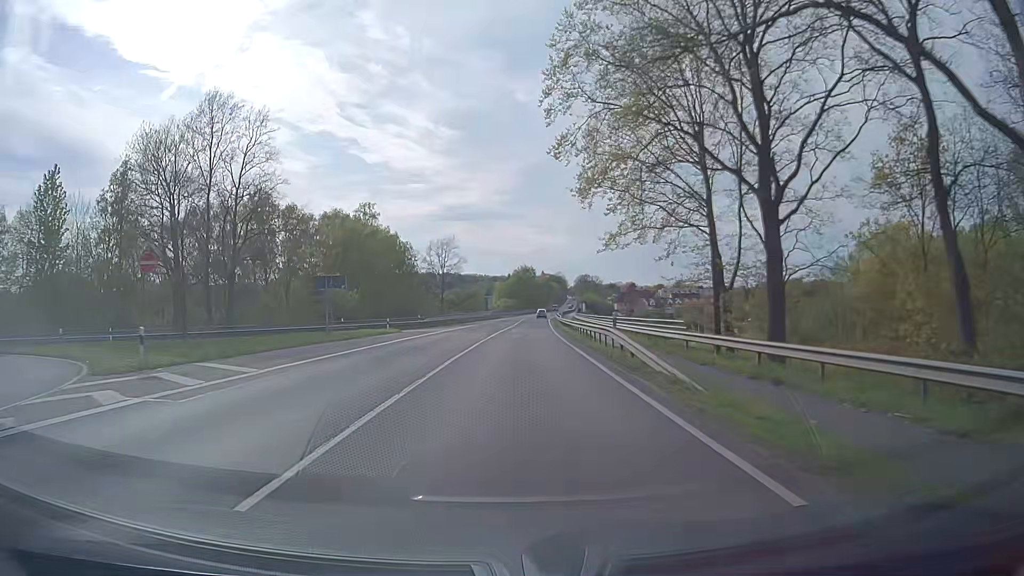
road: primary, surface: asphalt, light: Day
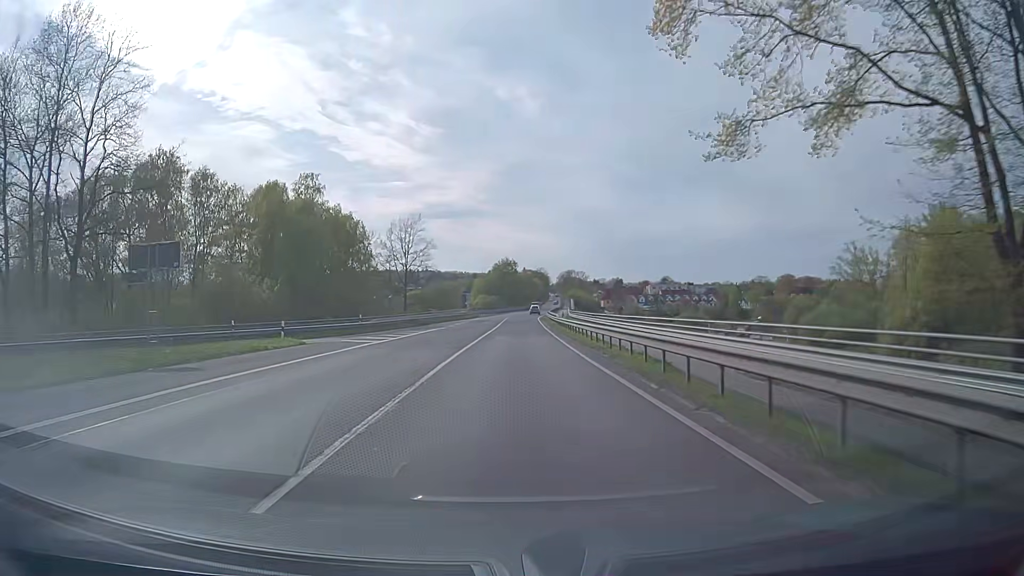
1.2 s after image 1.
(+0.3, +20.9) m; +2°
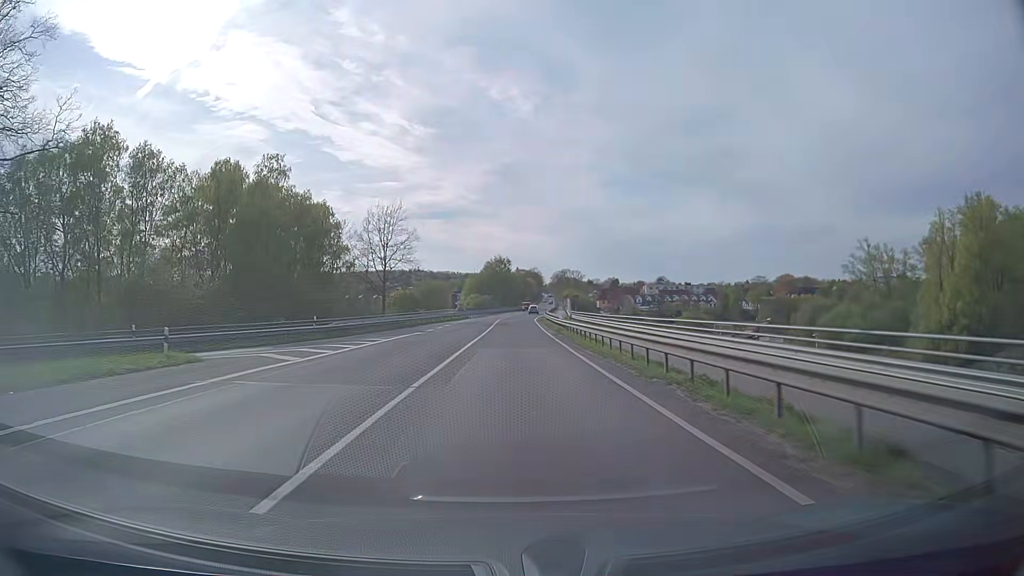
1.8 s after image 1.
(0.0, +10.5) m; 0°
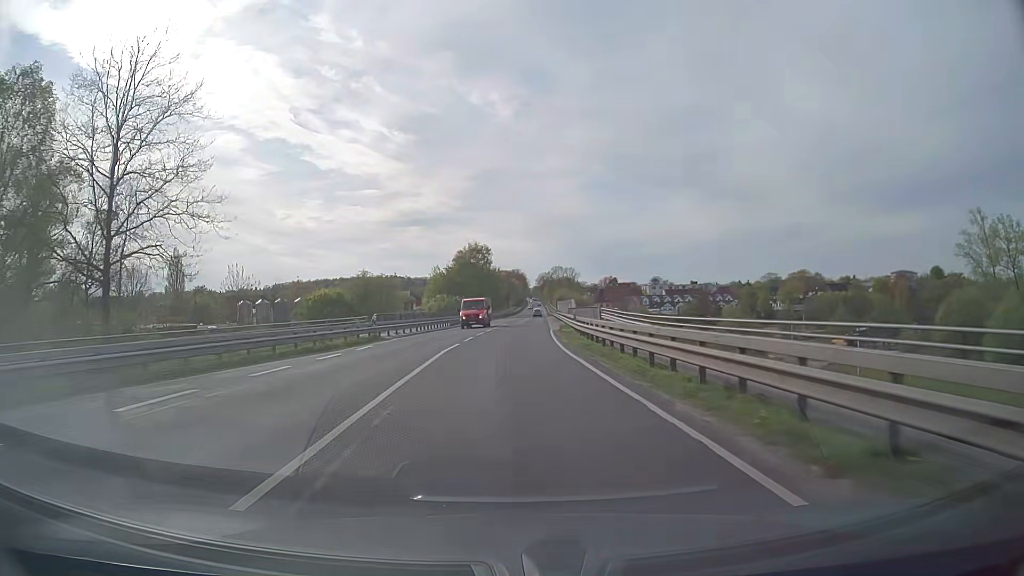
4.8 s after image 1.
(+0.8, +52.8) m; +2°
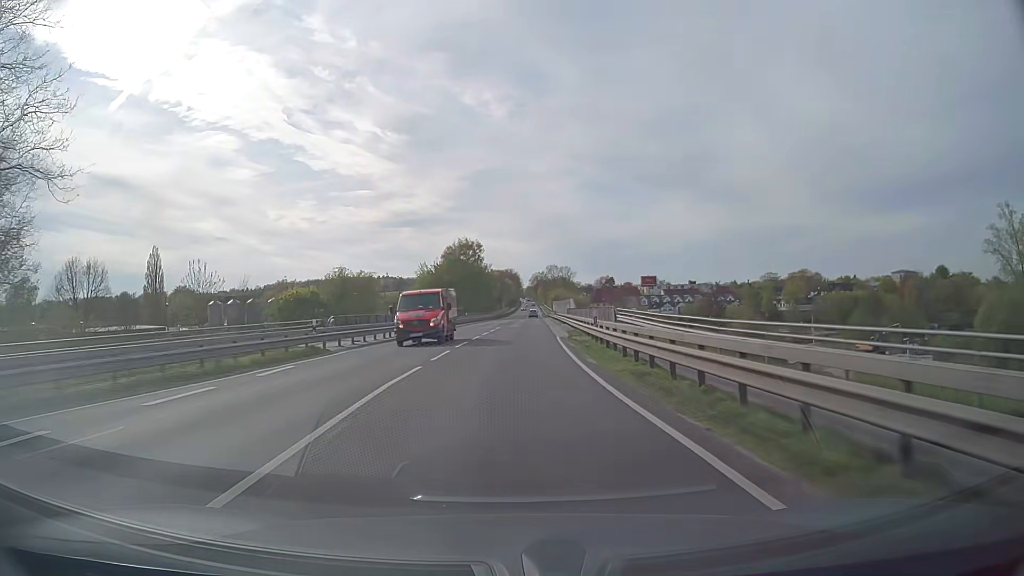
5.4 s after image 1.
(0.0, +10.4) m; 0°
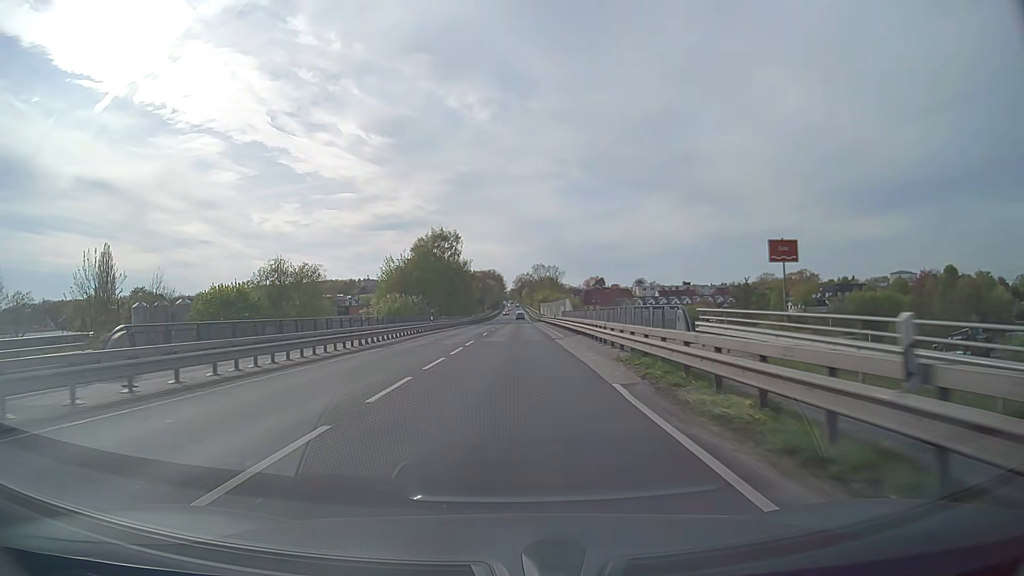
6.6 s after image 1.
(+0.3, +20.7) m; +1°
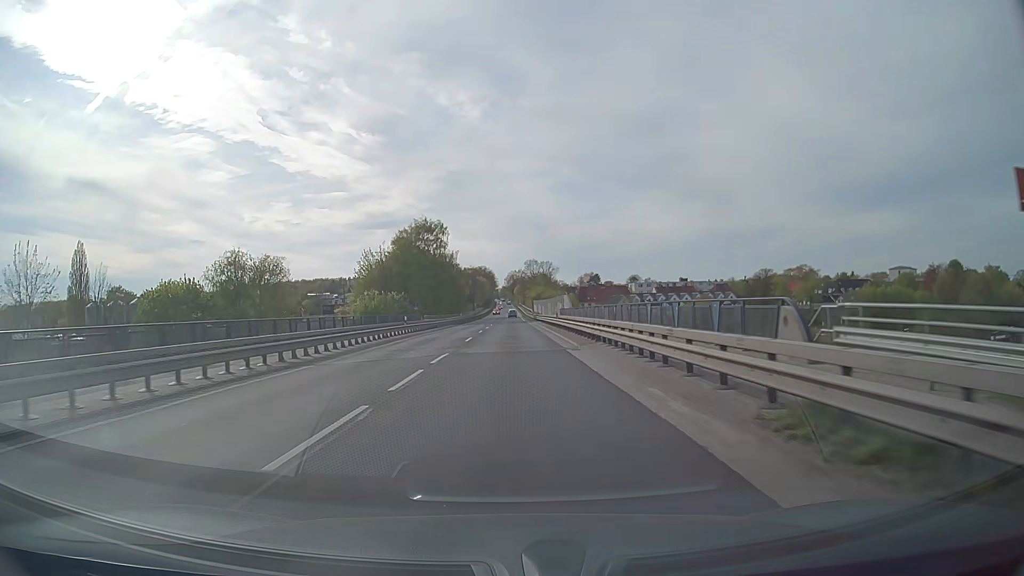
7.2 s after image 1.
(+0.1, +10.3) m; 0°
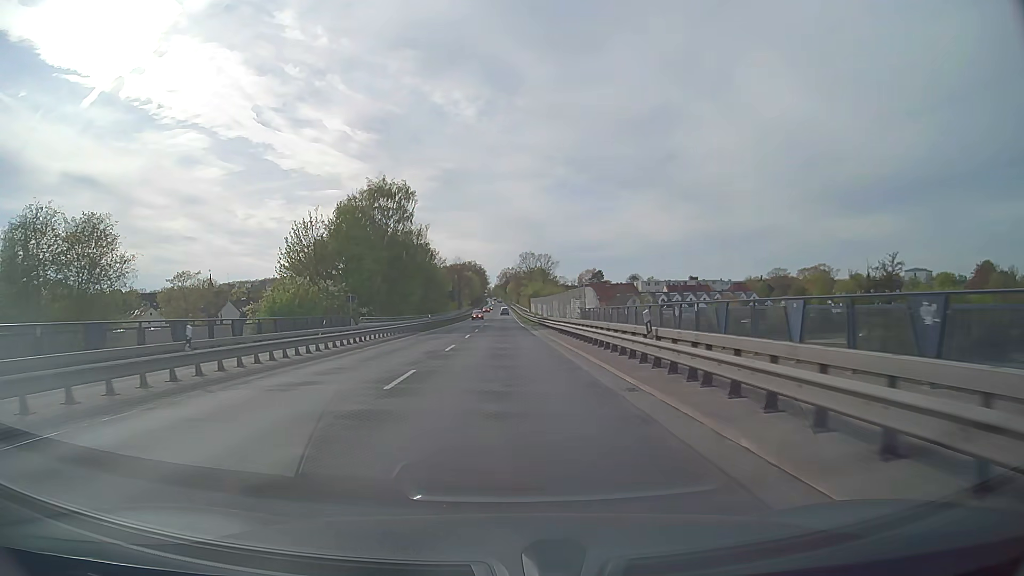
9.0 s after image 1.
(+0.4, +30.4) m; +1°
(0, +10) (0, +20) (0, +30) (0, +40) (0, +50) (0, +60) (0, +70) (0, +80) (0, +90) (0, +100) m
